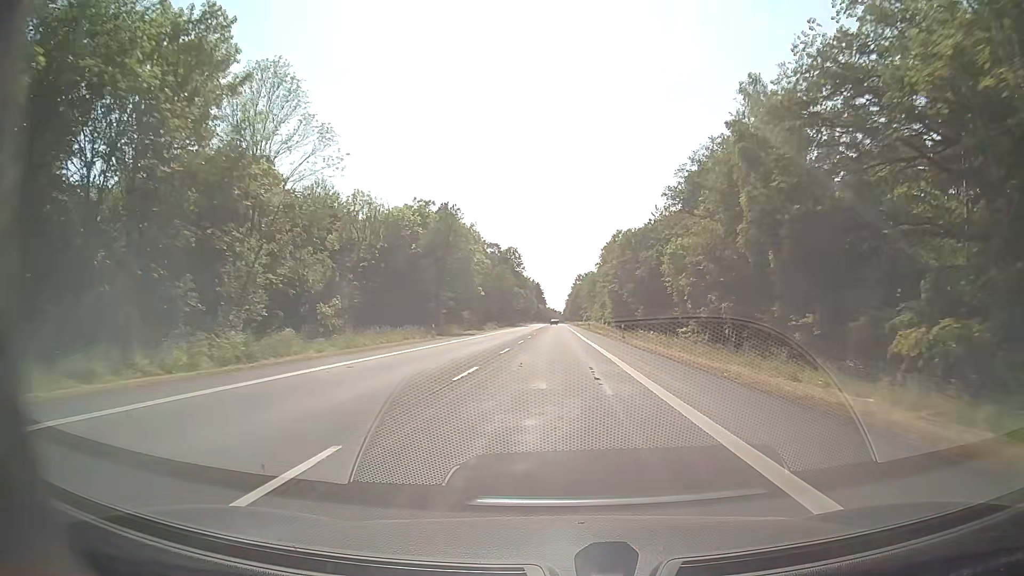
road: secondary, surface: asphalt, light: Day
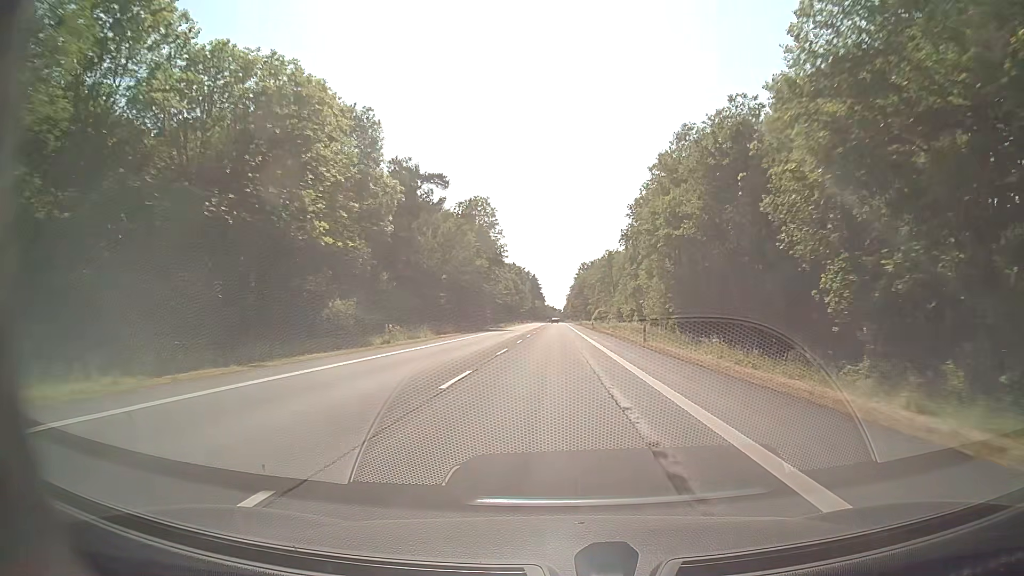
(+0.2, +61.8) m; 0°
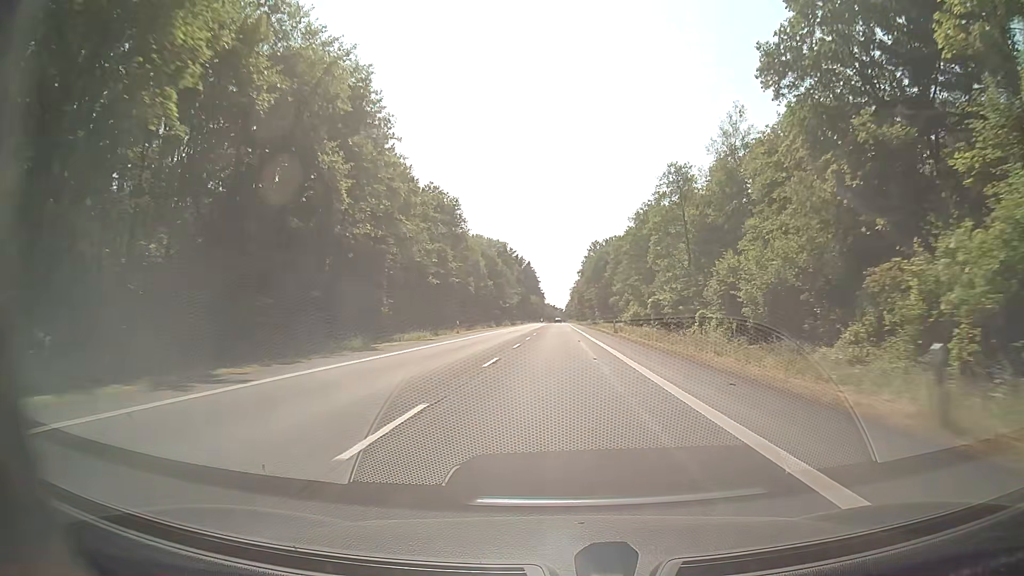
(0.0, +78.3) m; 0°
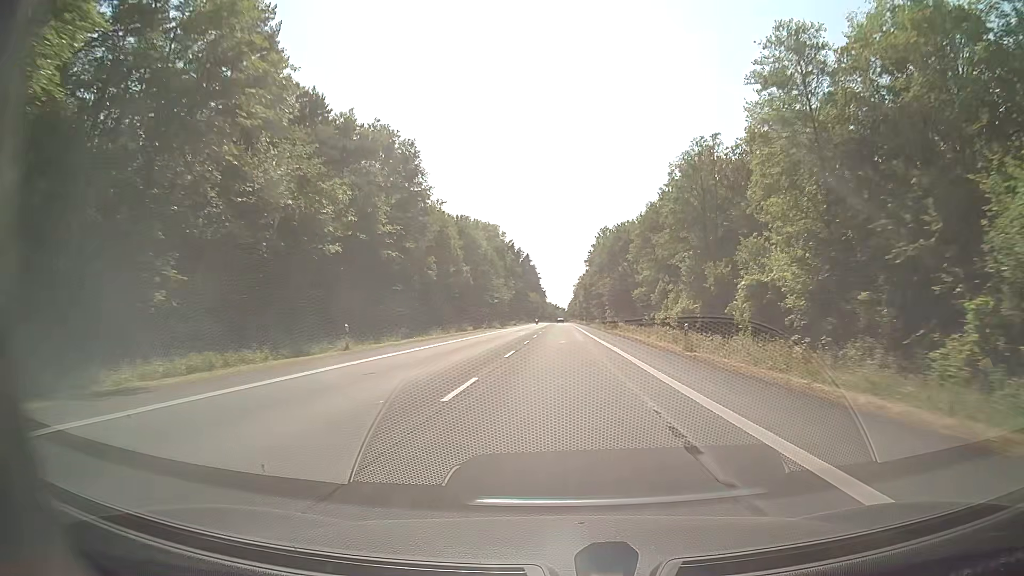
(-0.2, +31.5) m; 0°
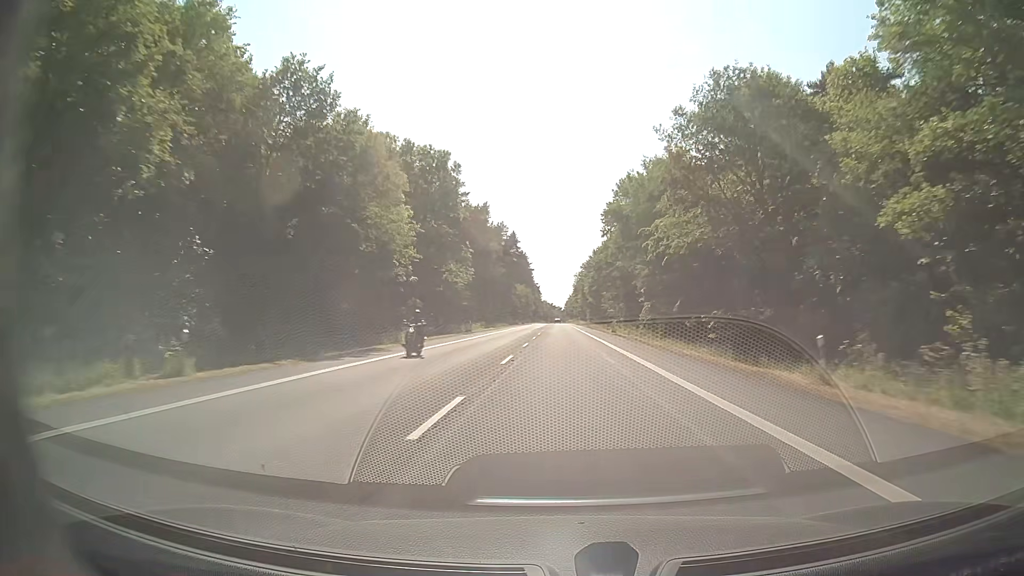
(-0.1, +63.2) m; 0°
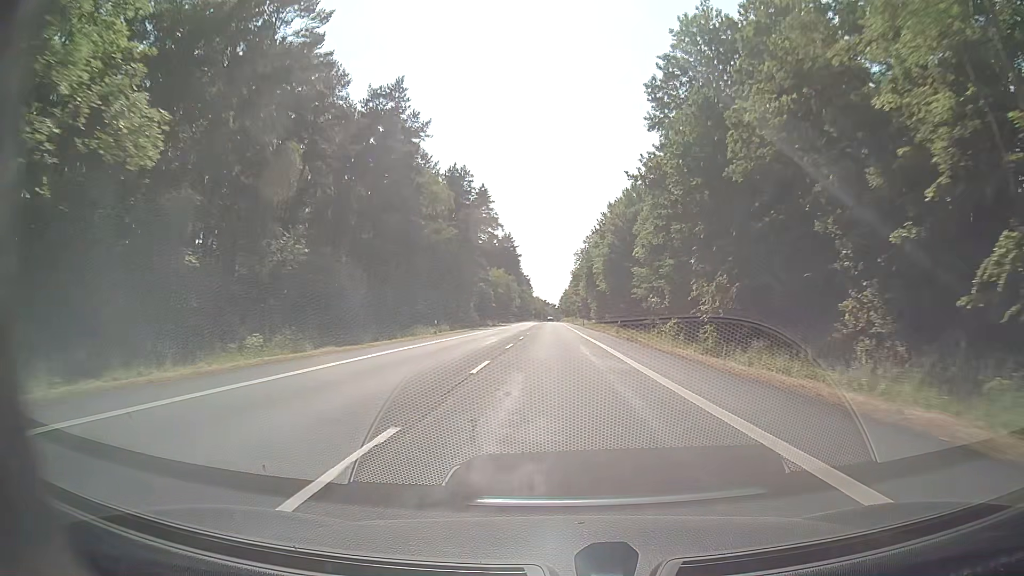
(+0.4, +63.2) m; +1°
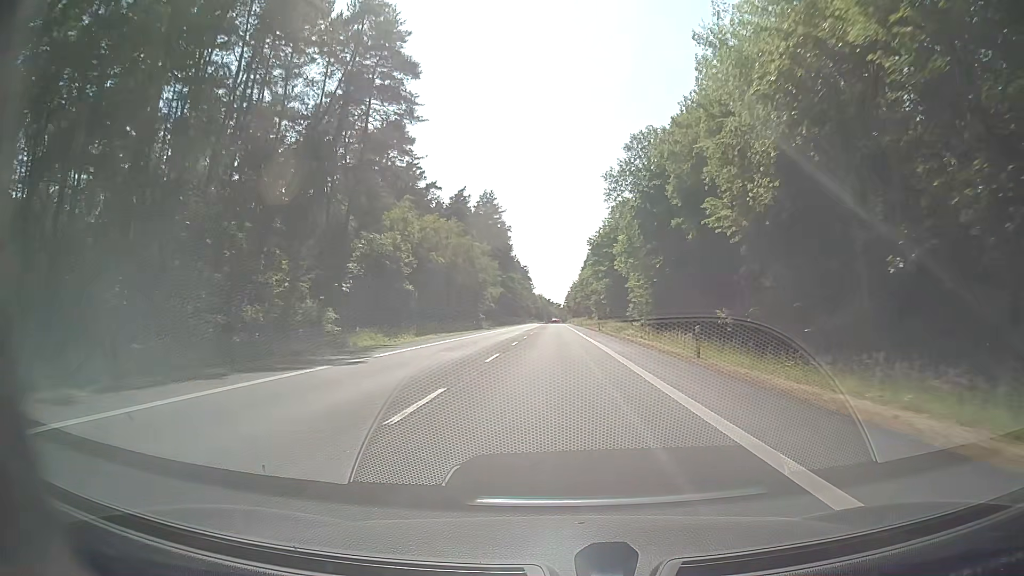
(-0.3, +79.1) m; 0°
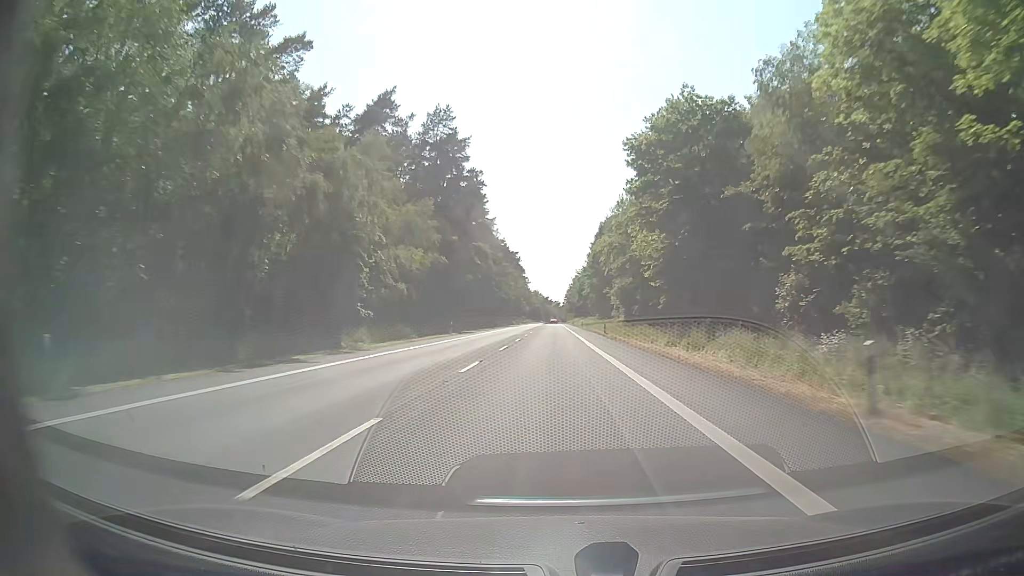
(-0.1, +63.4) m; 0°
(0, +10) (0, +20) (0, +30) (0, +40) (0, +50) (0, +60) (0, +70) (0, +80) (0, +90) (-1, +100) m
